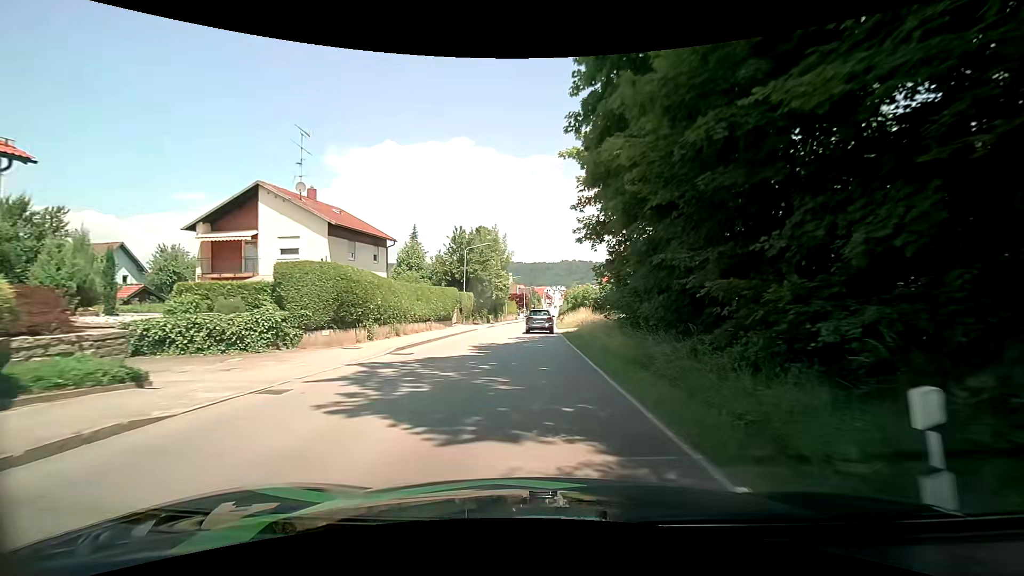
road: tertiary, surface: asphalt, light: Day
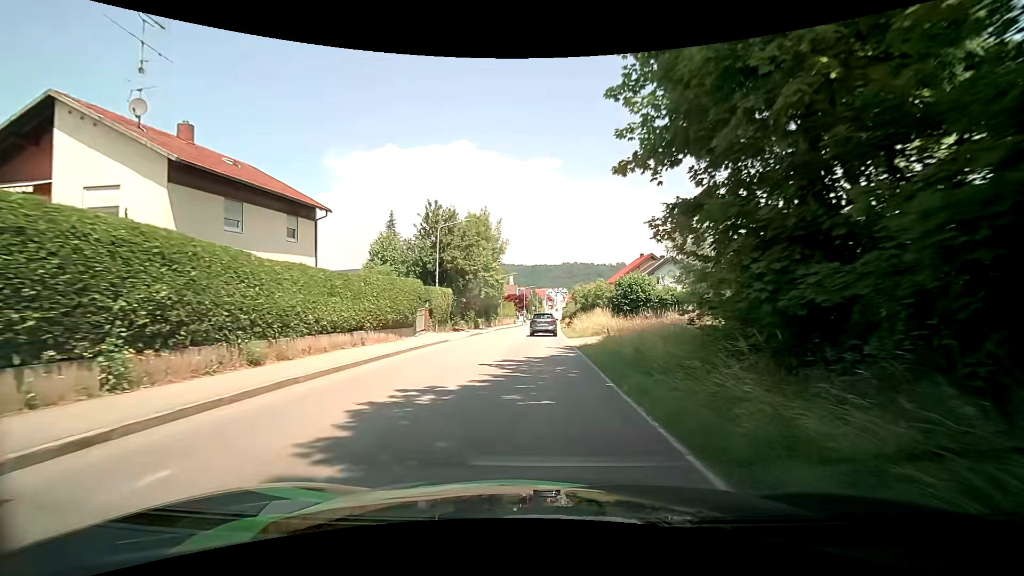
(0.0, +13.0) m; 0°
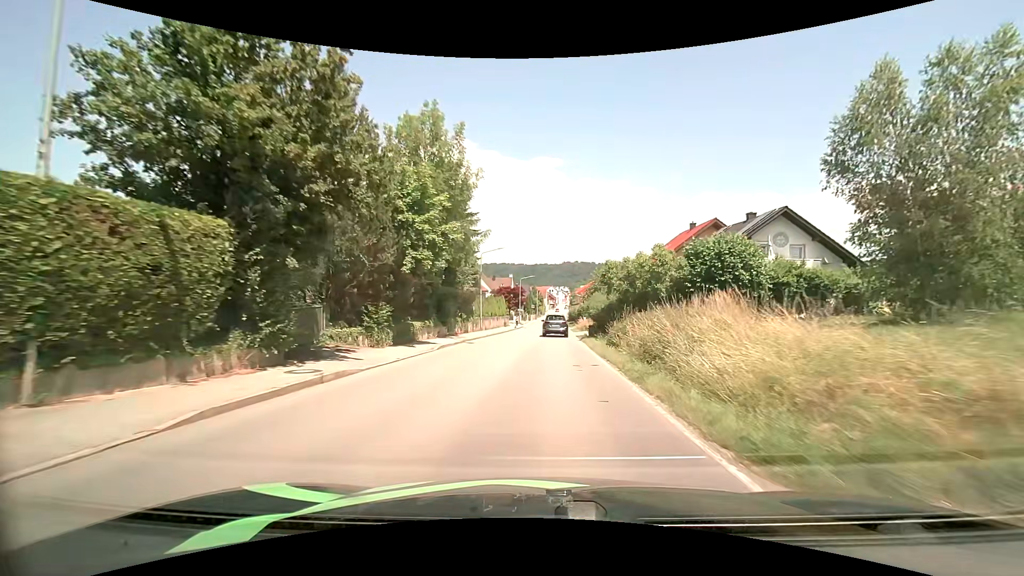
(-0.2, +26.9) m; 0°
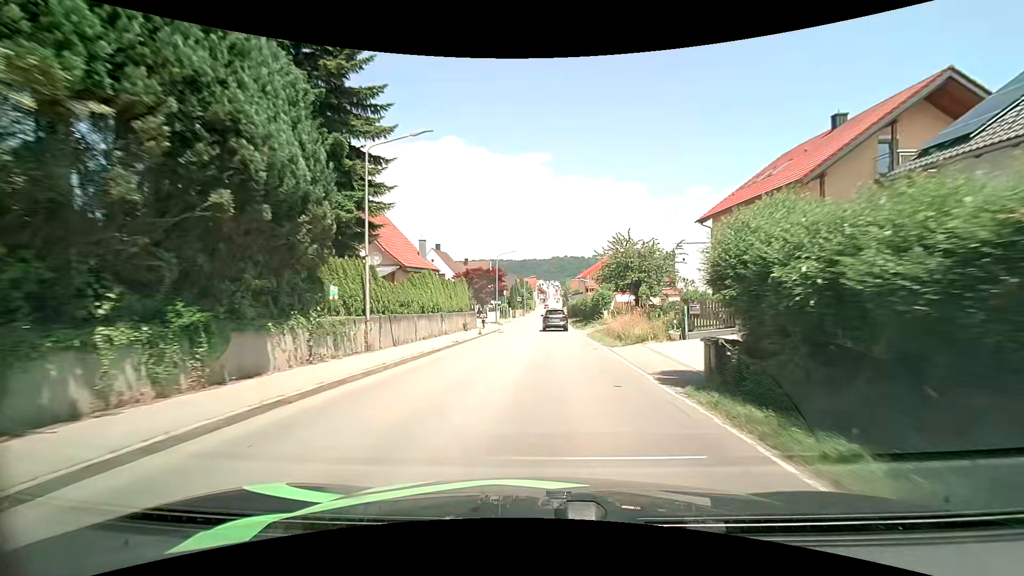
(+0.2, +28.8) m; 0°
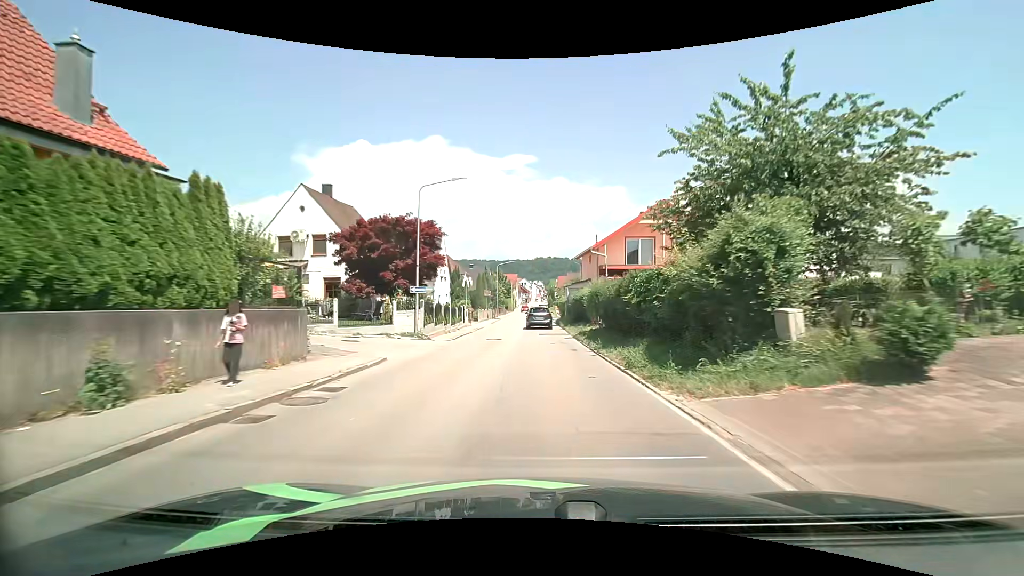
(+0.9, +29.9) m; +2°
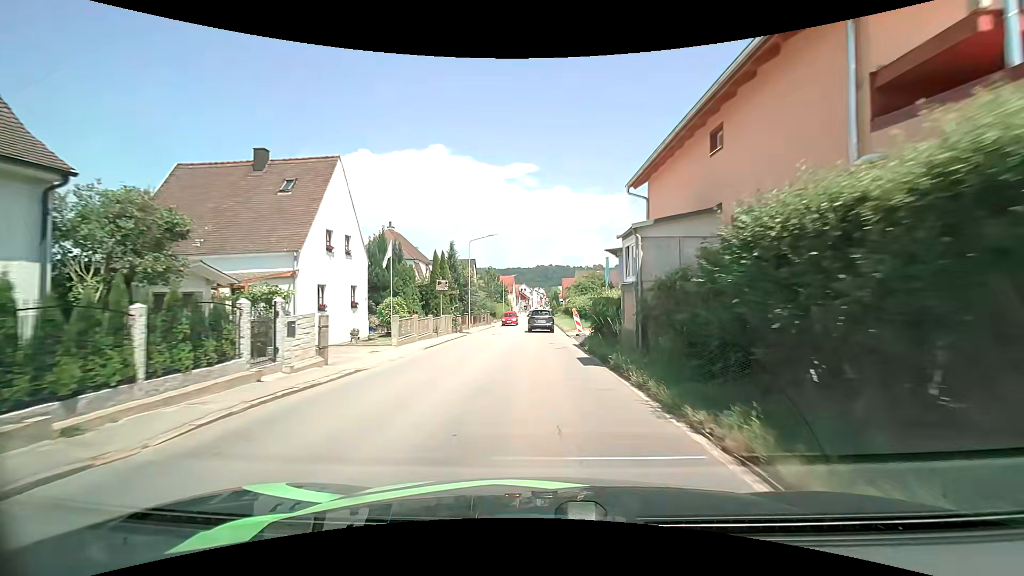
(+0.2, +29.0) m; 0°
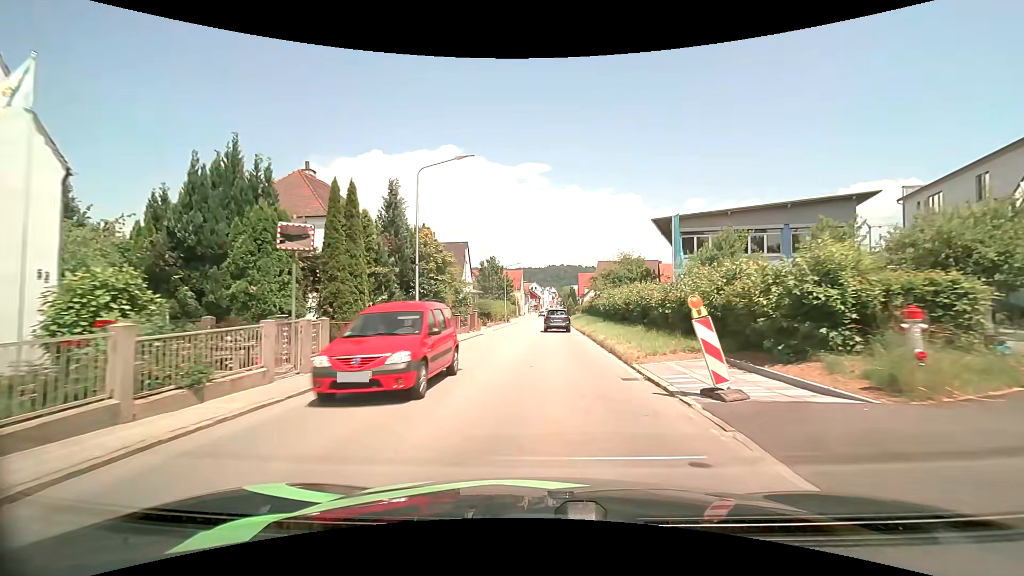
(-0.2, +20.7) m; -1°
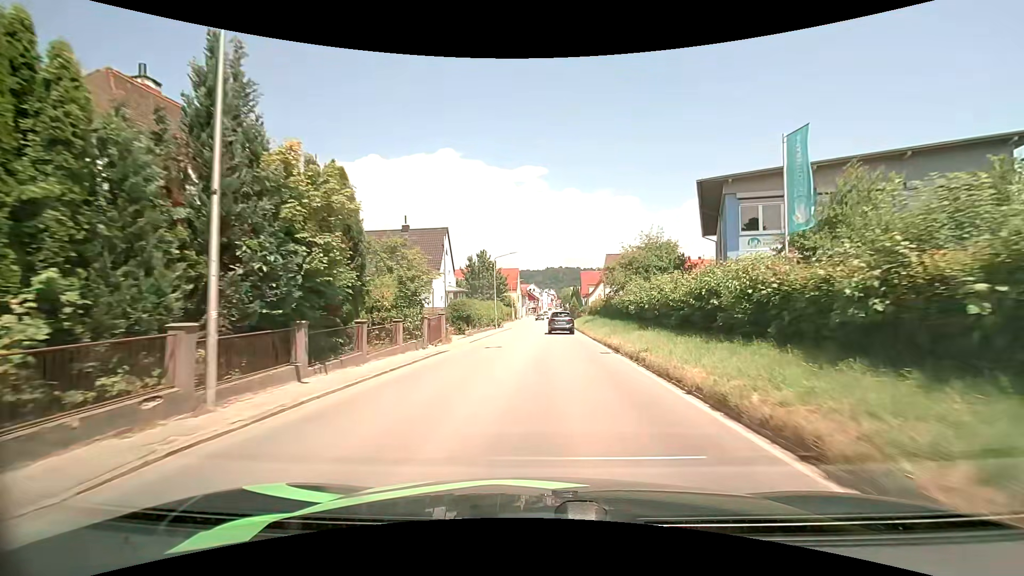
(0.0, +12.9) m; 0°
(0, +10) (0, +20) (+1, +30) (+1, +40) (+1, +50) (+2, +60) (+2, +70) (+2, +80) (+2, +90) (+3, +100) m
